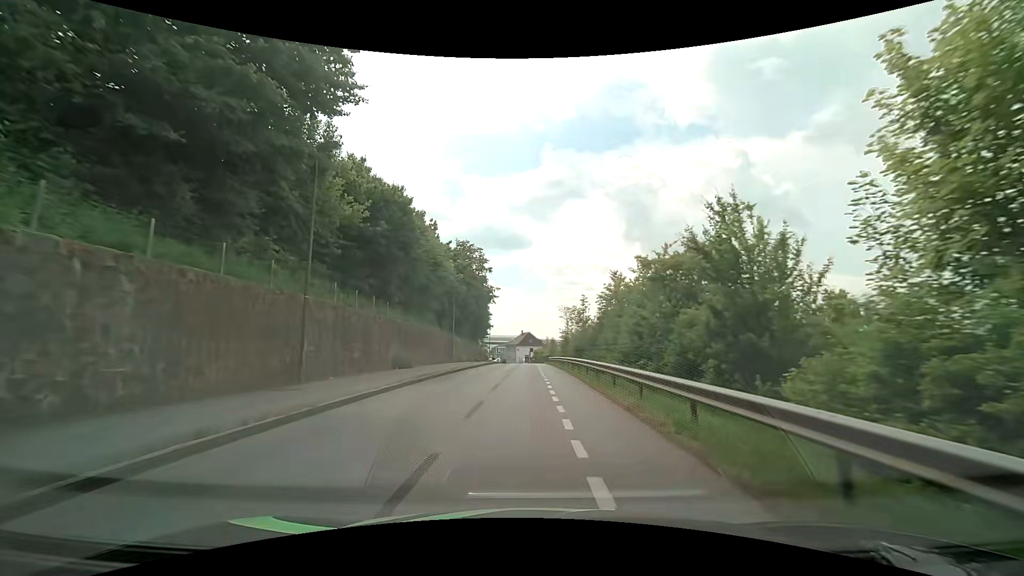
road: residential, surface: asphalt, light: Day
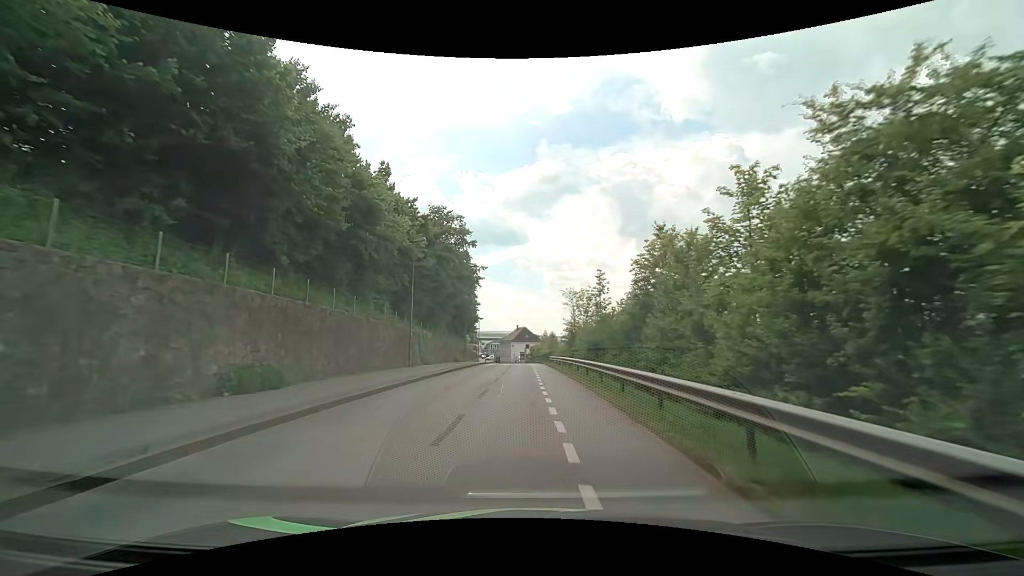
(0.0, +14.5) m; 0°
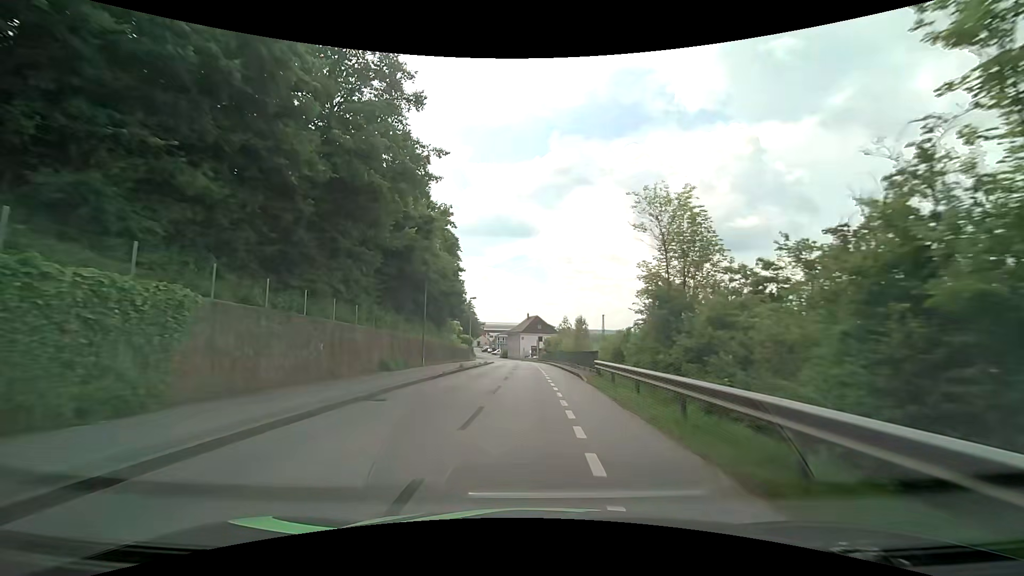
(-0.2, +28.9) m; -1°
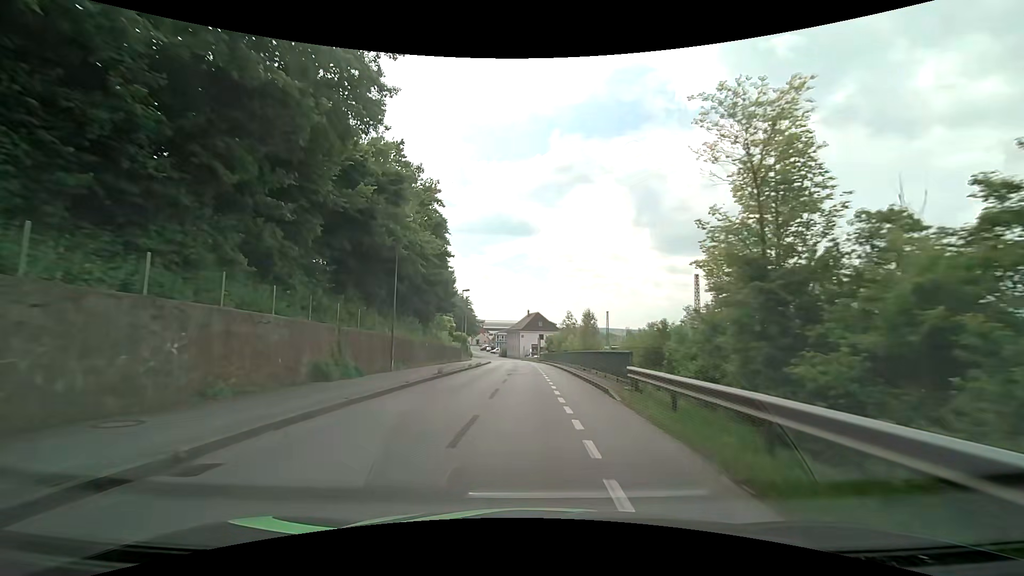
(0.0, +7.2) m; 0°
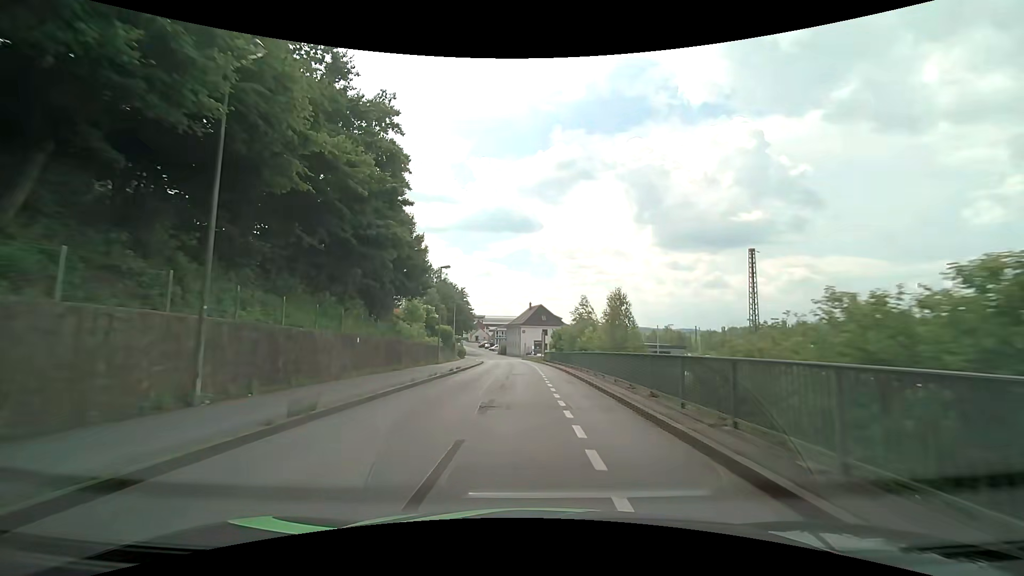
(0.0, +14.5) m; 0°
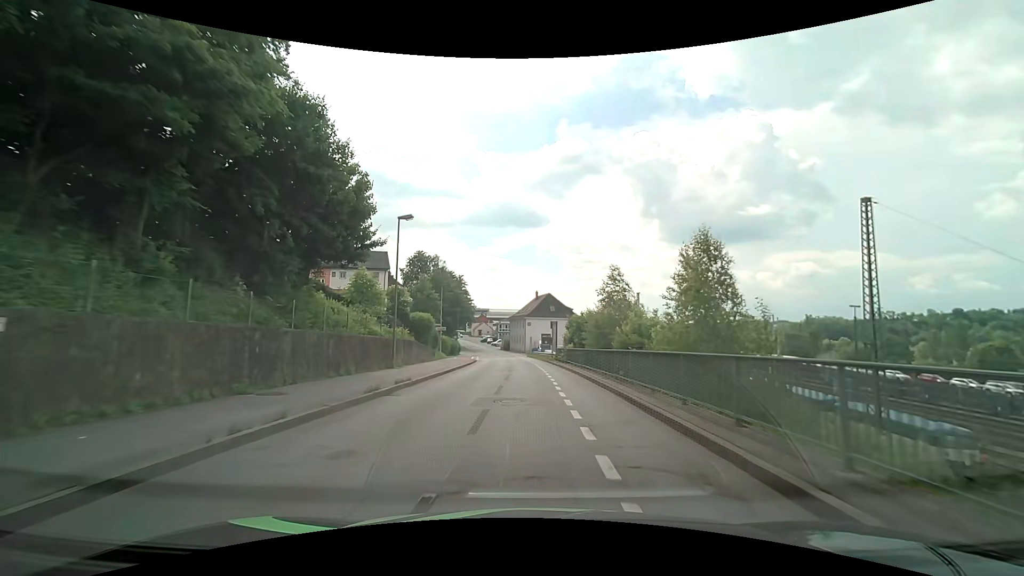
(0.0, +14.7) m; -1°
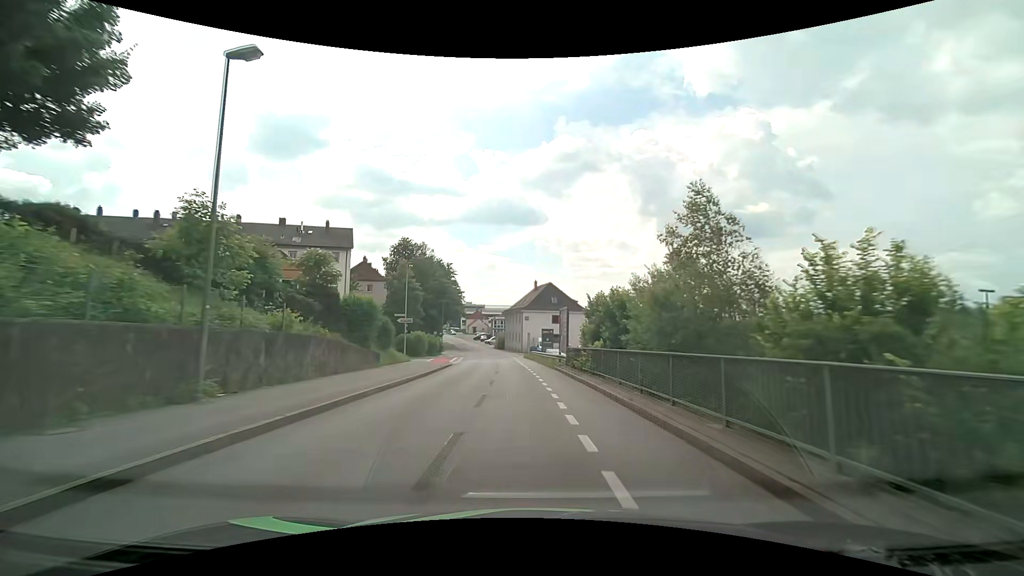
(+0.1, +14.9) m; 0°
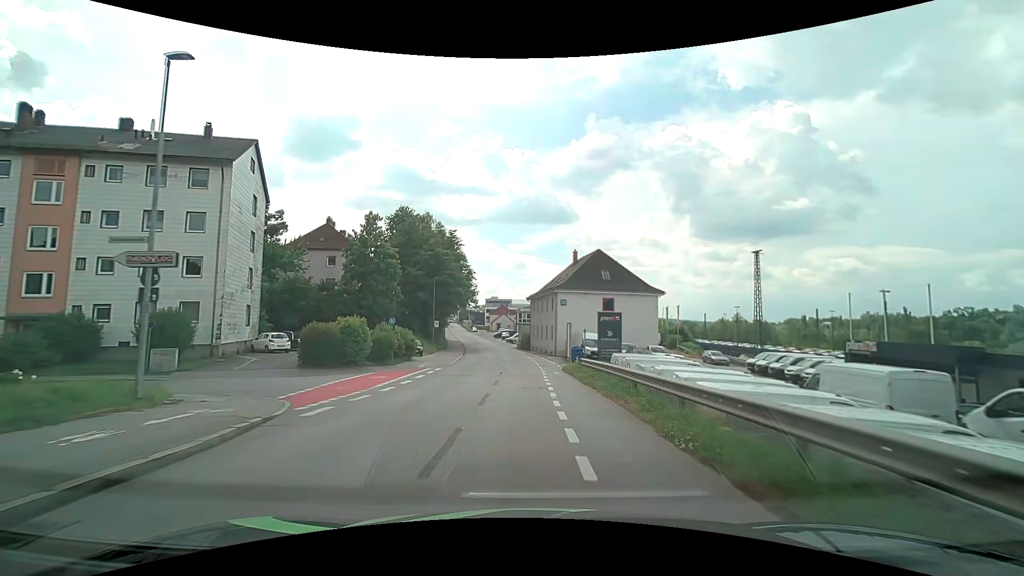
(-0.8, +29.7) m; -3°
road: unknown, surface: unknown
(0, +10) (0, +20) (0, +30) (-1, +40) (-1, +50) (-2, +60) (-4, +70) (-5, +80) (-7, +90) (-9, +99) m
